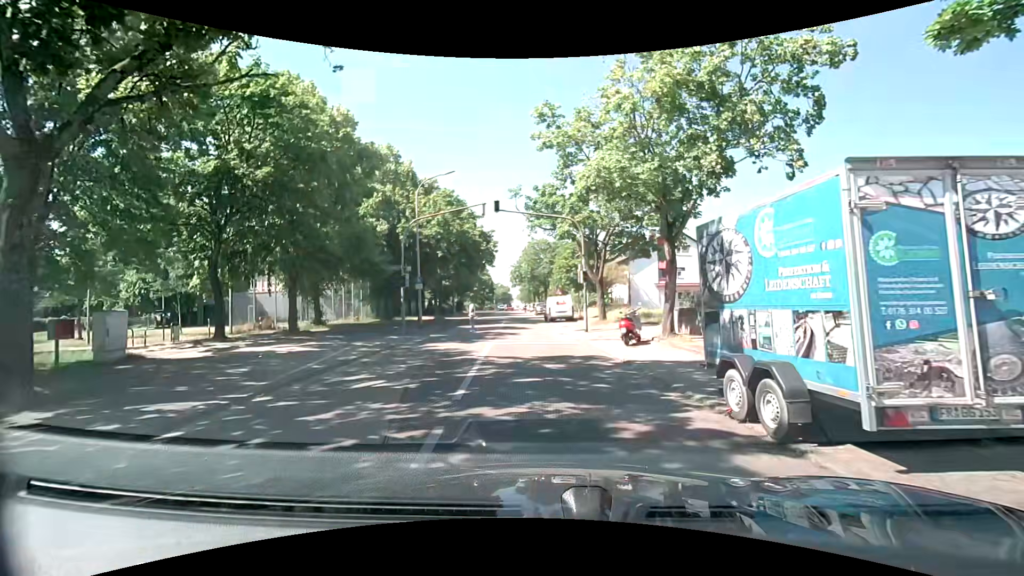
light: Day
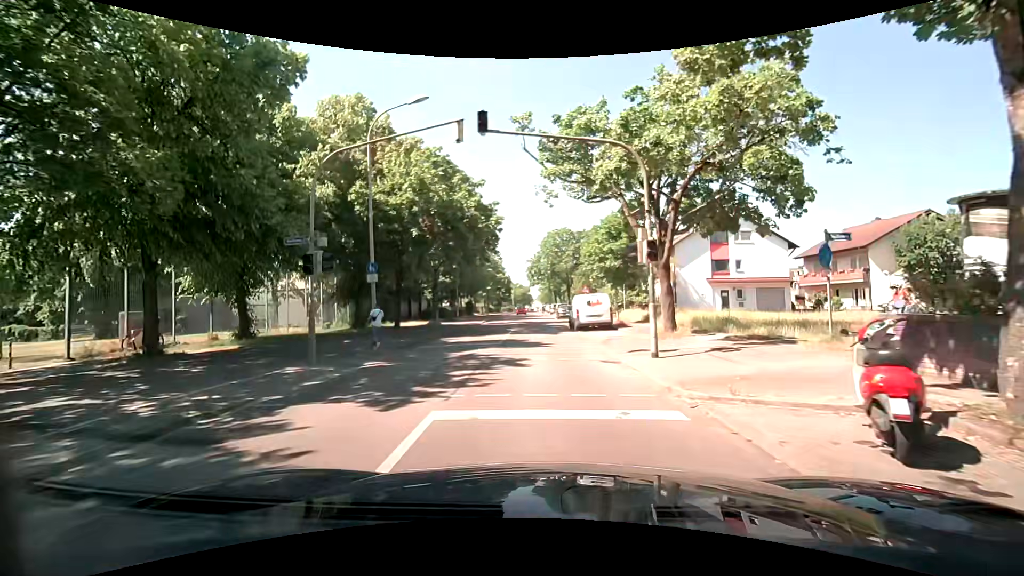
(-0.3, +11.4) m; -4°
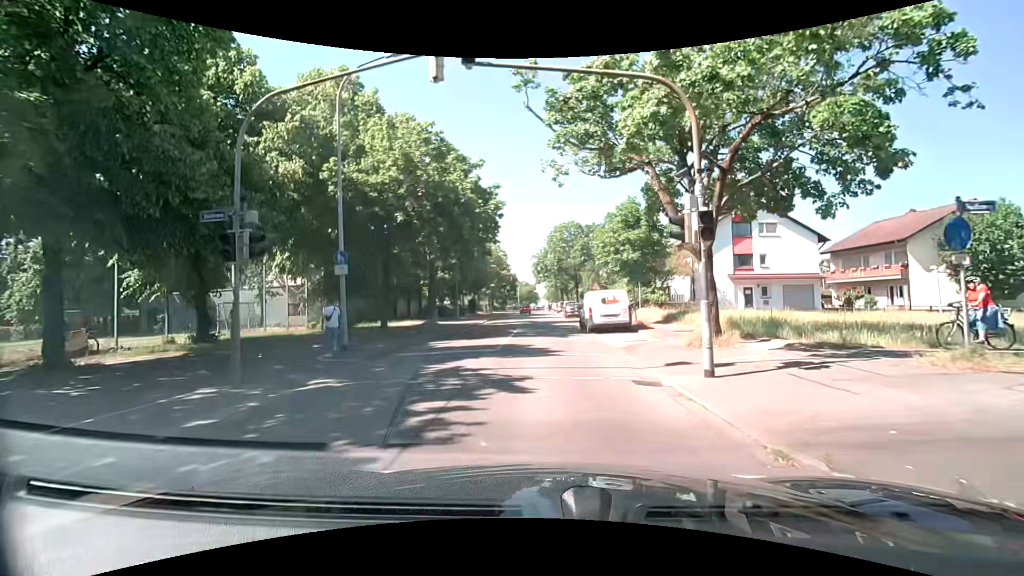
(0.0, +3.6) m; 0°
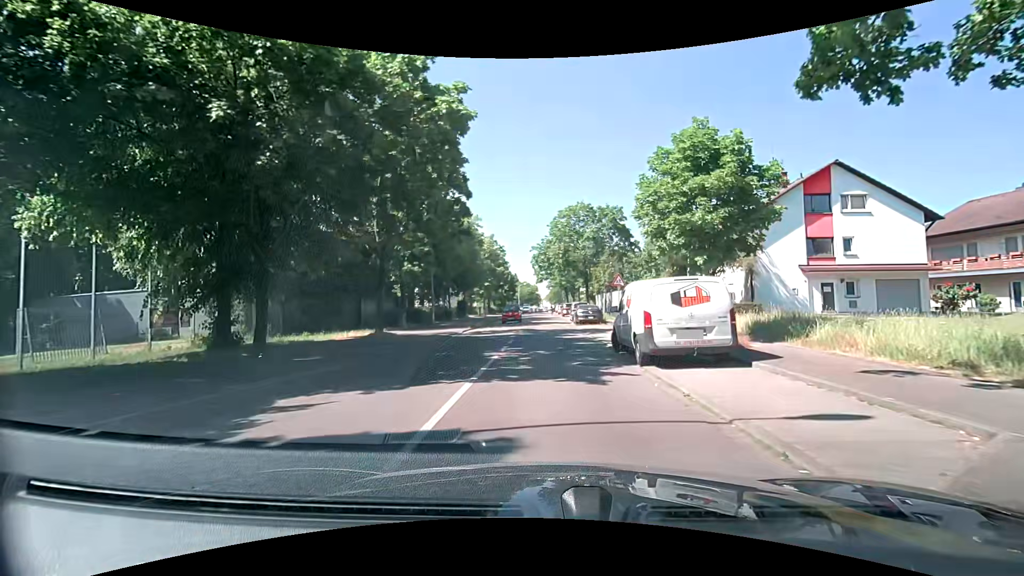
(0.0, +11.4) m; +1°
(0, +10) (0, +20) (0, +30) (-1, +40) (-1, +50) (-1, +60) (-1, +70) (-1, +80) (-1, +90) (-1, +100) m
